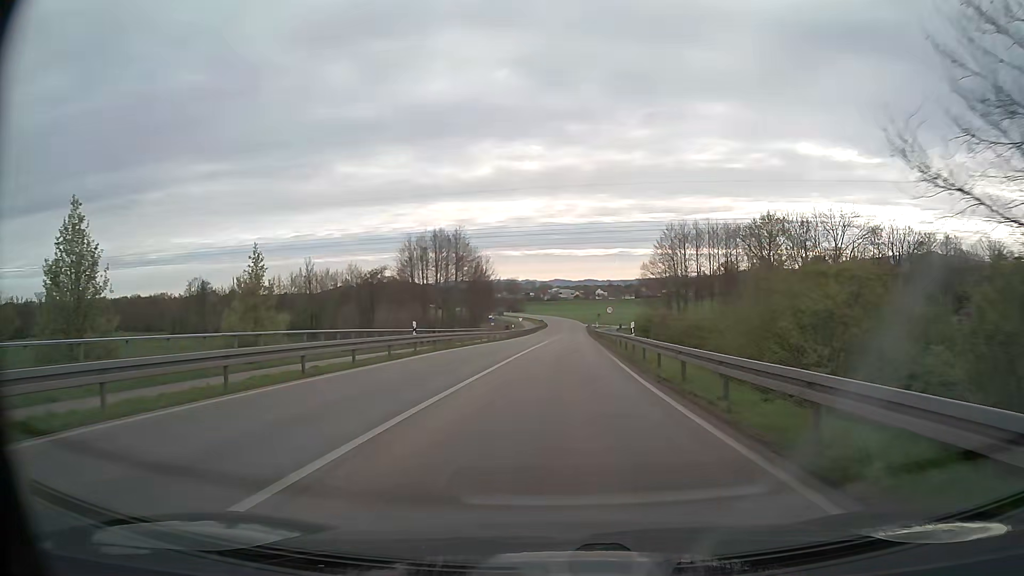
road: secondary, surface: asphalt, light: Day
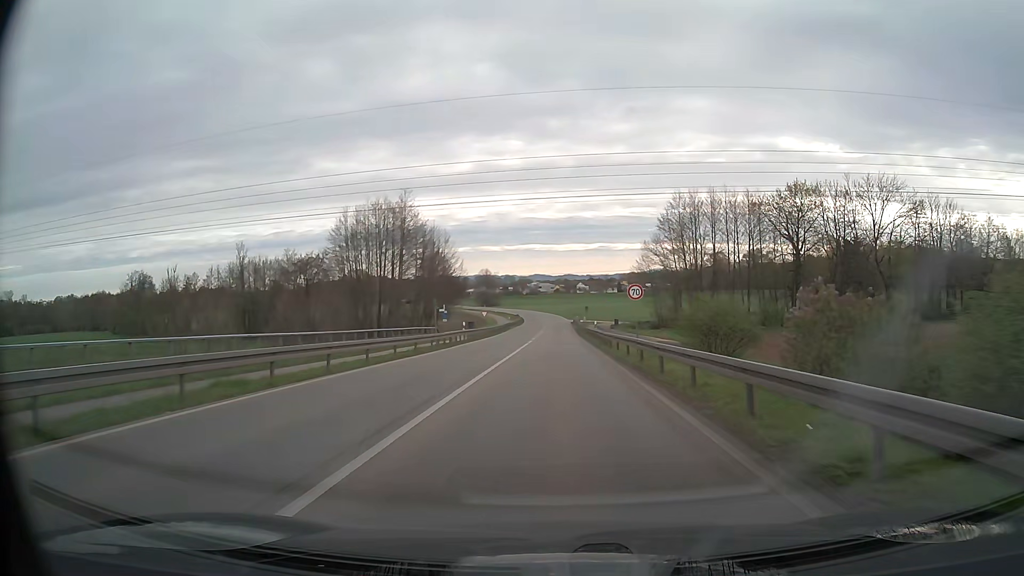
(+0.5, +26.1) m; +2°
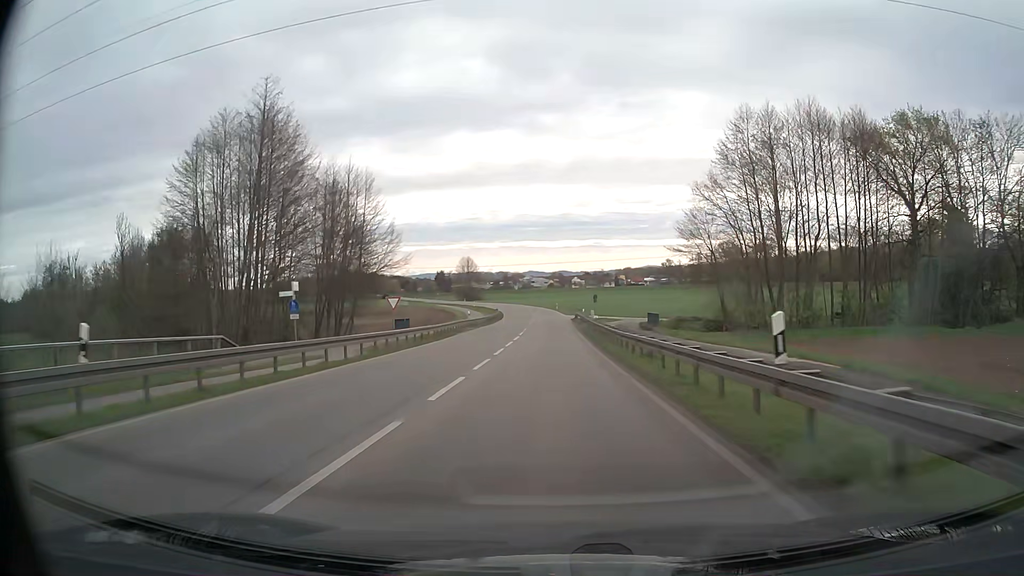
(+0.3, +38.7) m; 0°
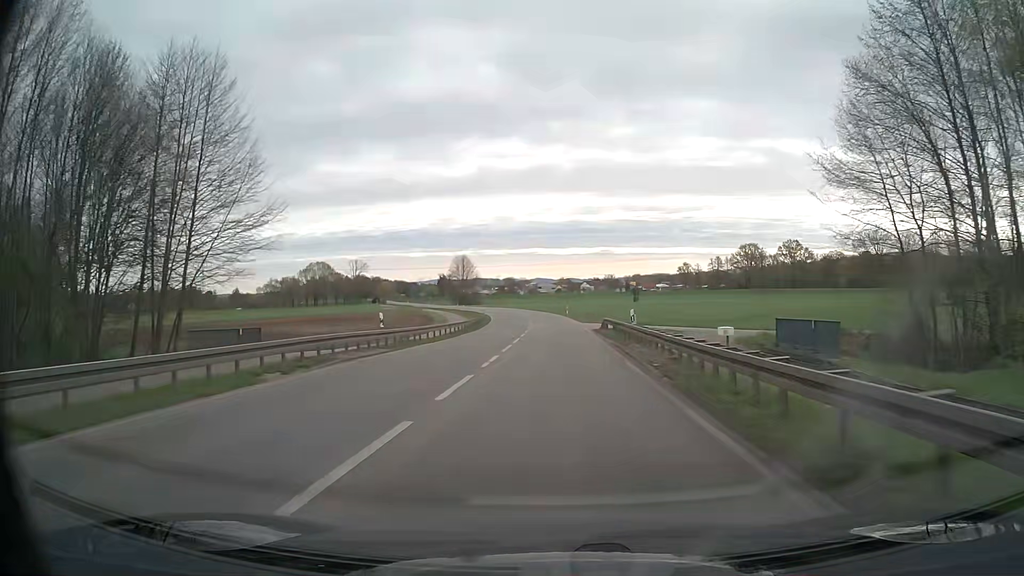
(-0.2, +30.6) m; -1°
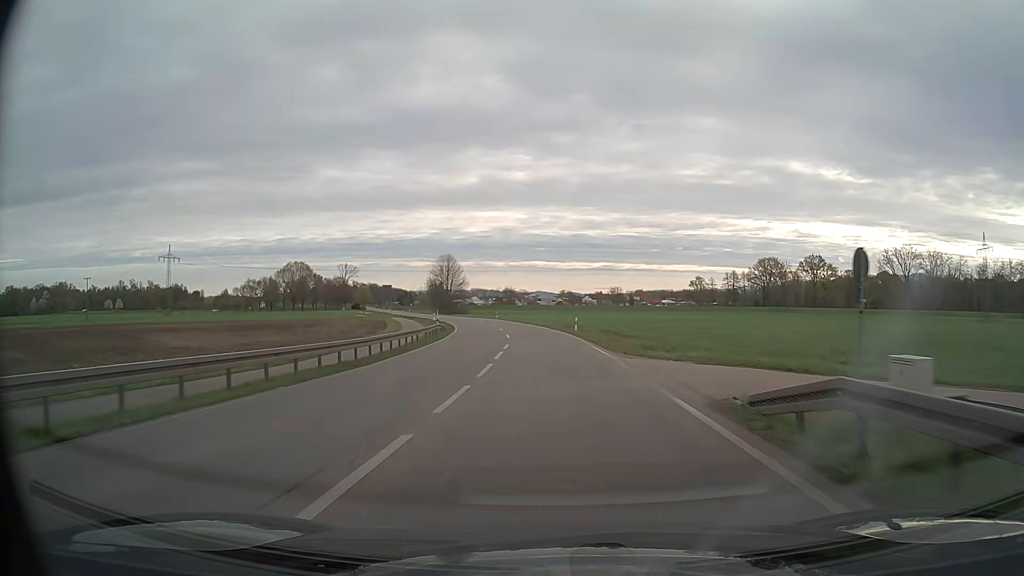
(0.0, +30.7) m; 0°
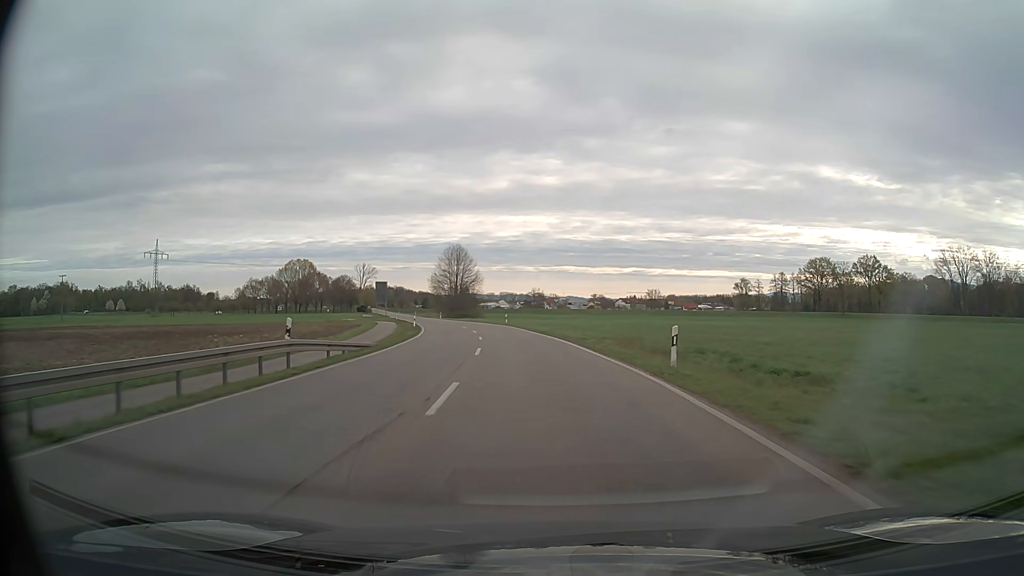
(-0.3, +30.8) m; -2°
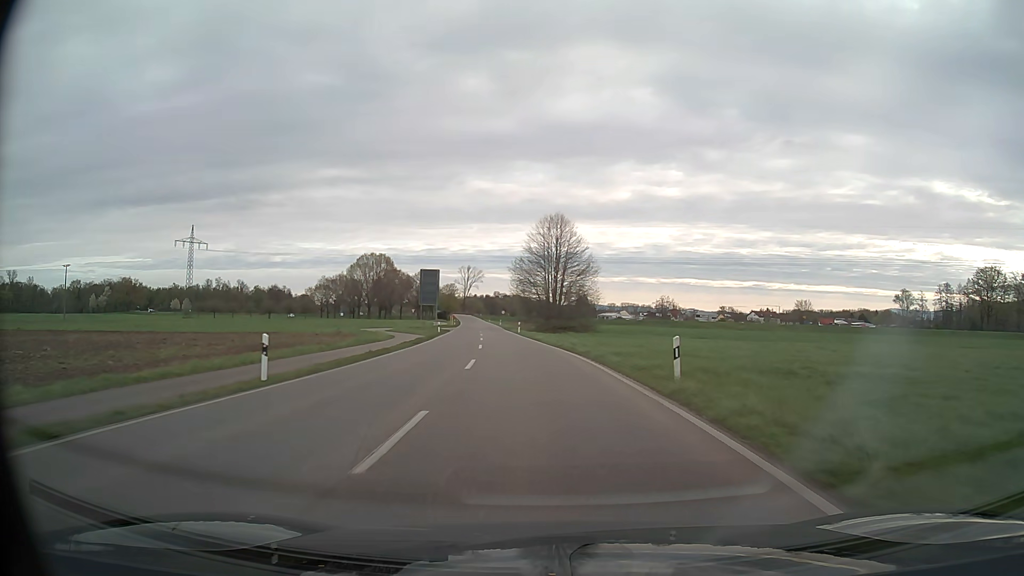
(-4.3, +51.4) m; -10°
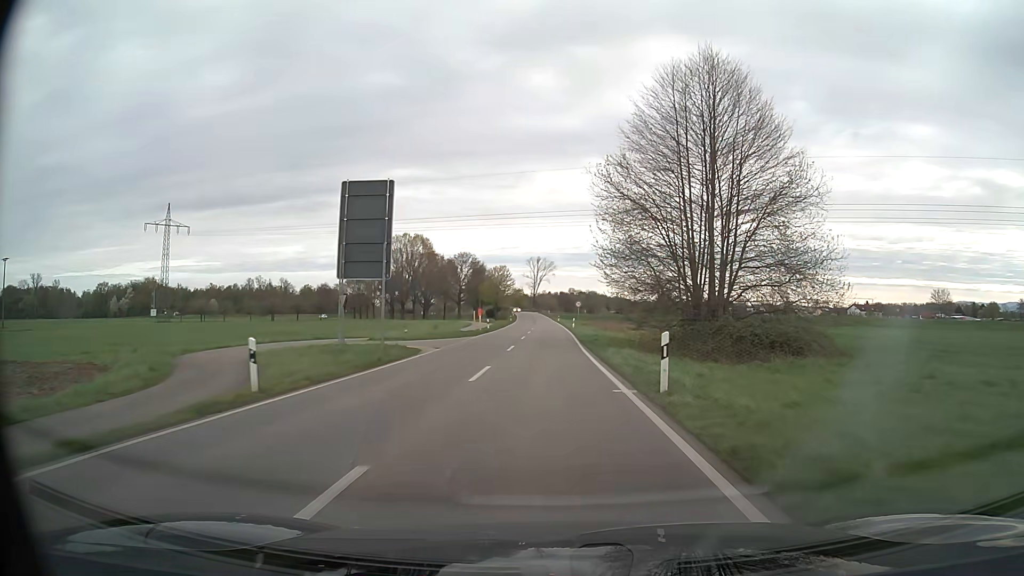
(-3.7, +52.1) m; -6°
(0, +10) (0, +20) (0, +30) (0, +40) (0, +50) (0, +60) (-1, +70) (-1, +80) (-1, +90) (-1, +100) m
